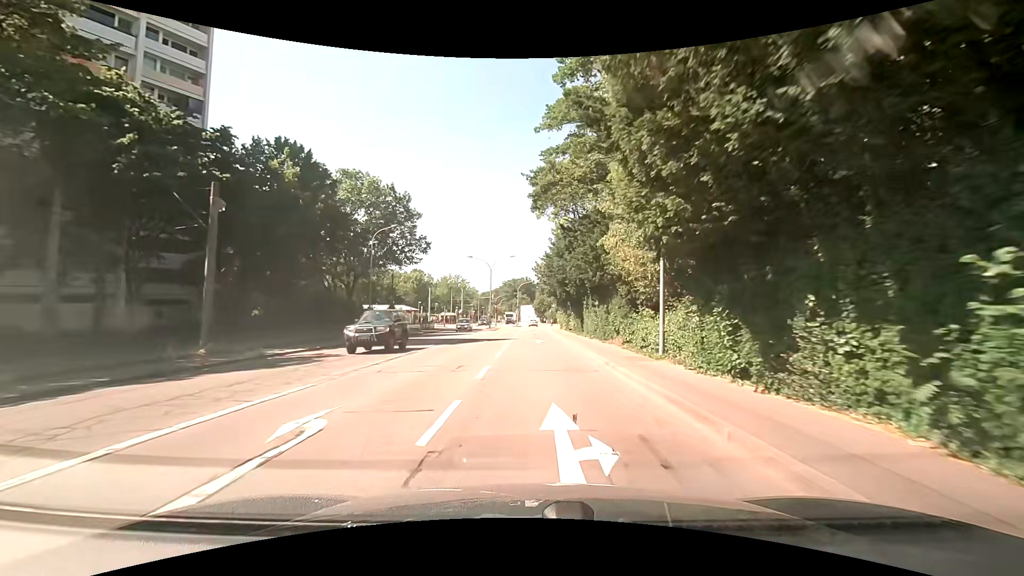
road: secondary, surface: asphalt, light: Day
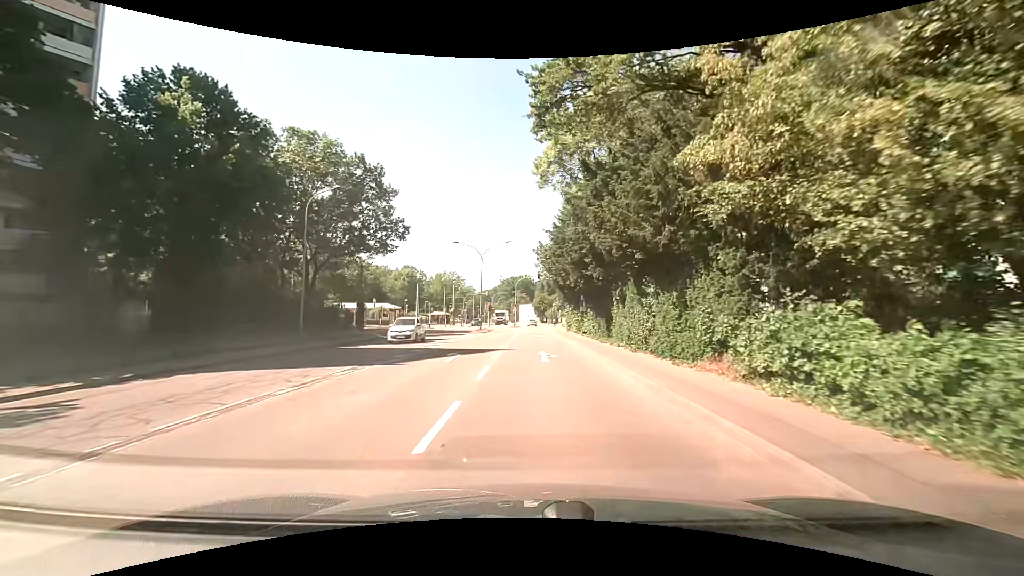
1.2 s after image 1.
(-0.1, +12.2) m; +1°
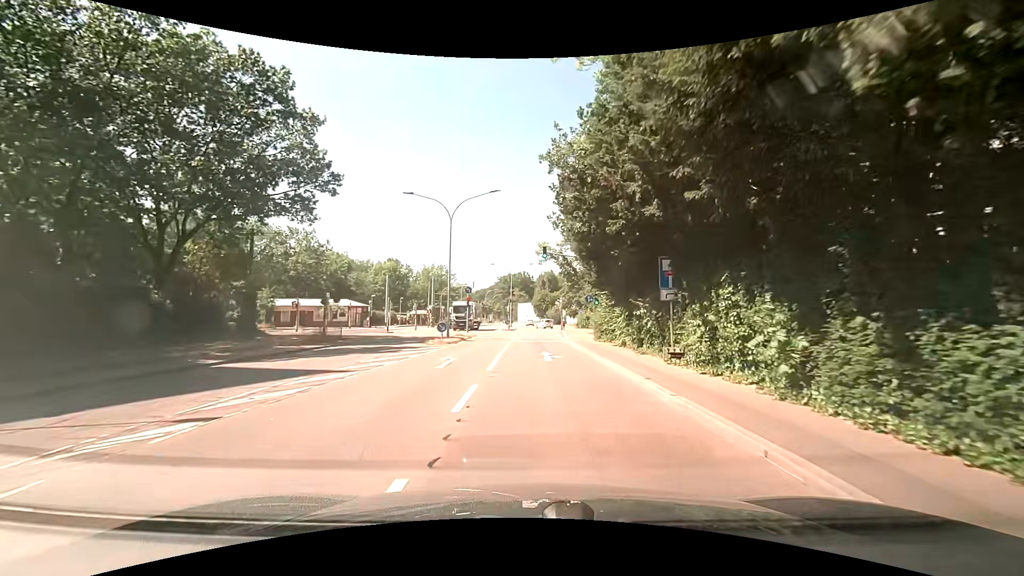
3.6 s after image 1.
(-0.4, +21.7) m; 0°
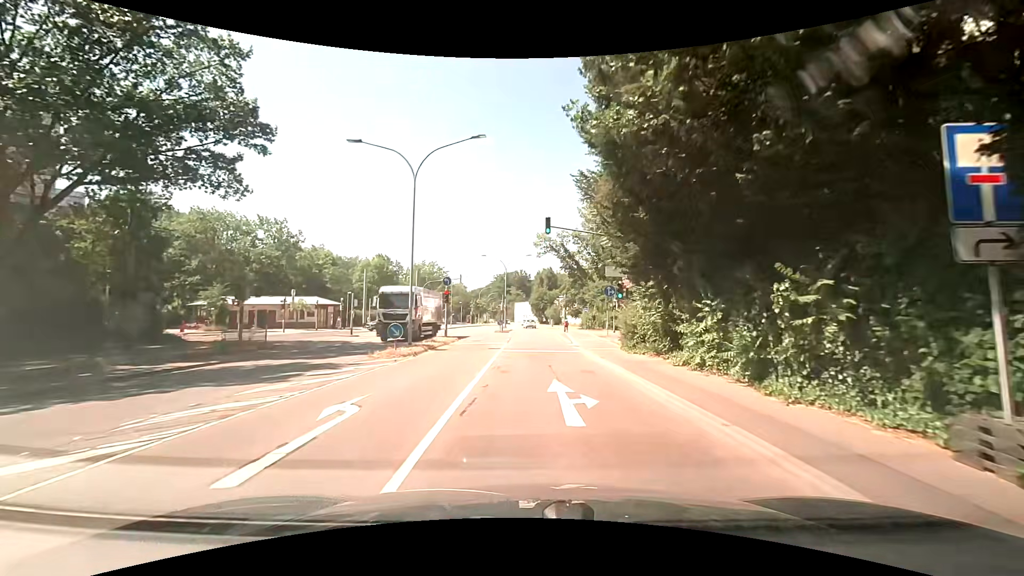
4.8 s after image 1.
(-0.1, +9.8) m; 0°
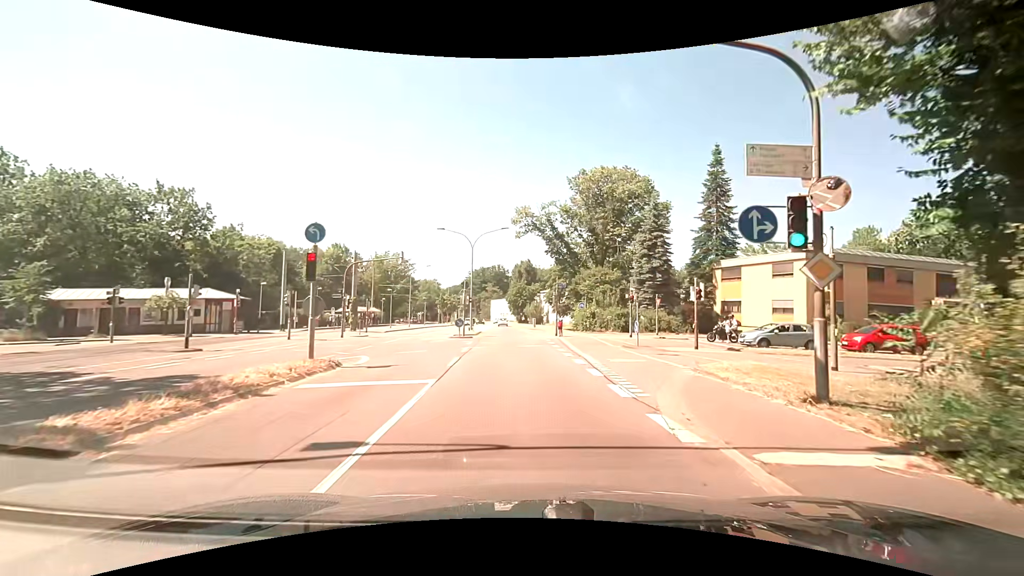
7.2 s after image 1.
(+0.3, +17.7) m; +3°
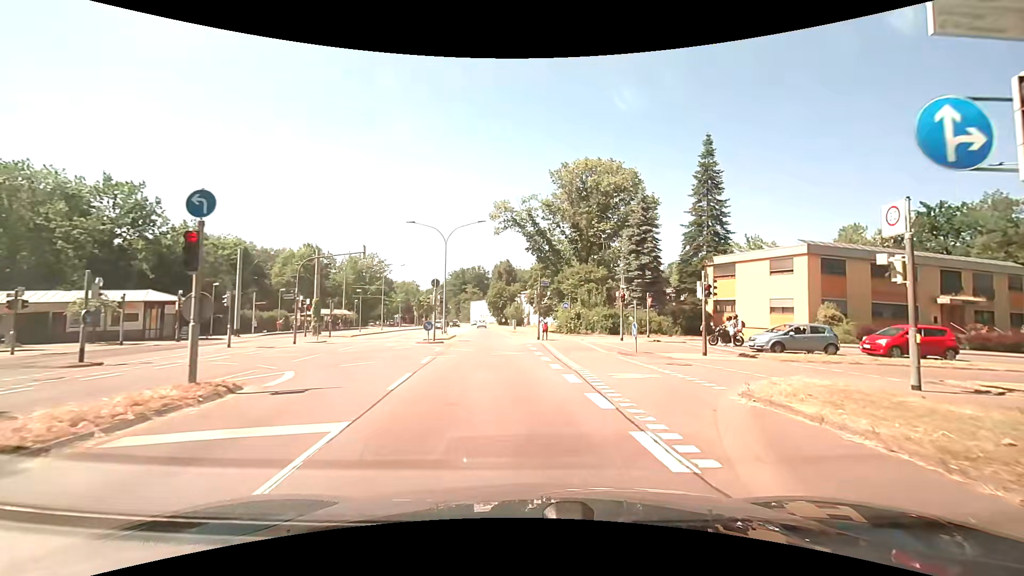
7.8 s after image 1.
(0.0, +4.0) m; +3°
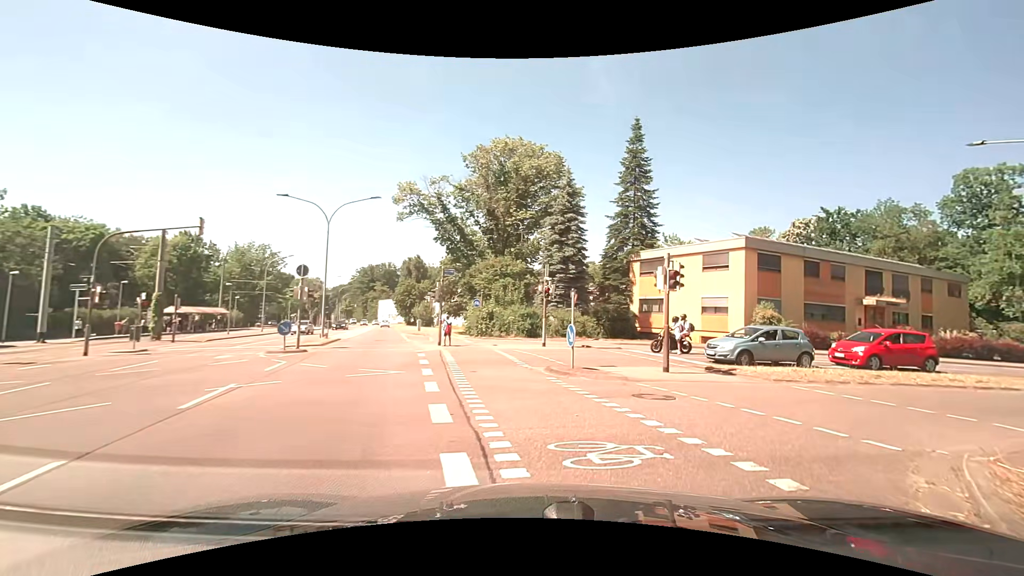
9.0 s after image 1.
(+0.3, +6.9) m; +9°
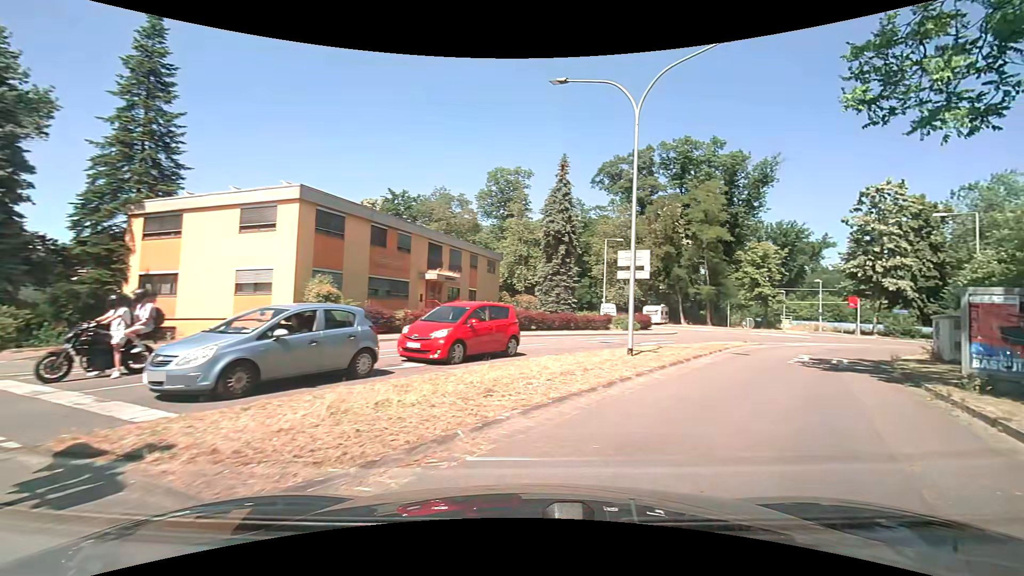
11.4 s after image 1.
(+3.9, +10.3) m; +46°
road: residential
